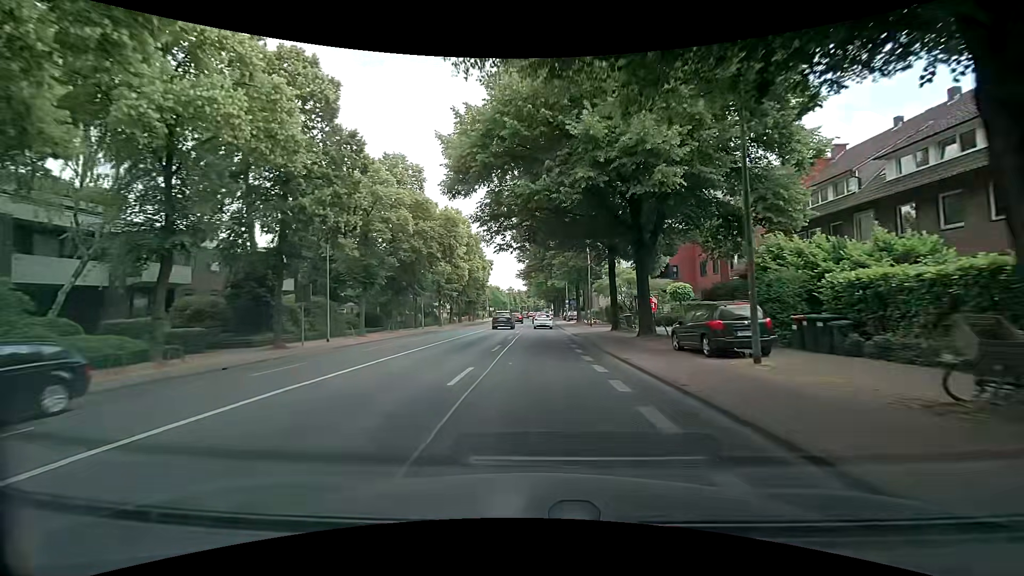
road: secondary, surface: asphalt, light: Day
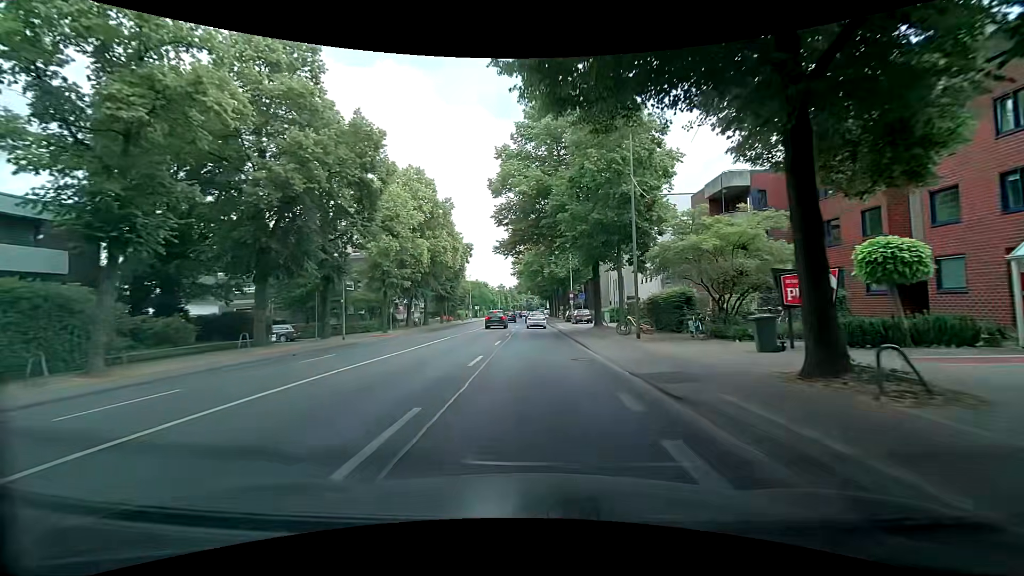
(+0.7, +22.9) m; +2°
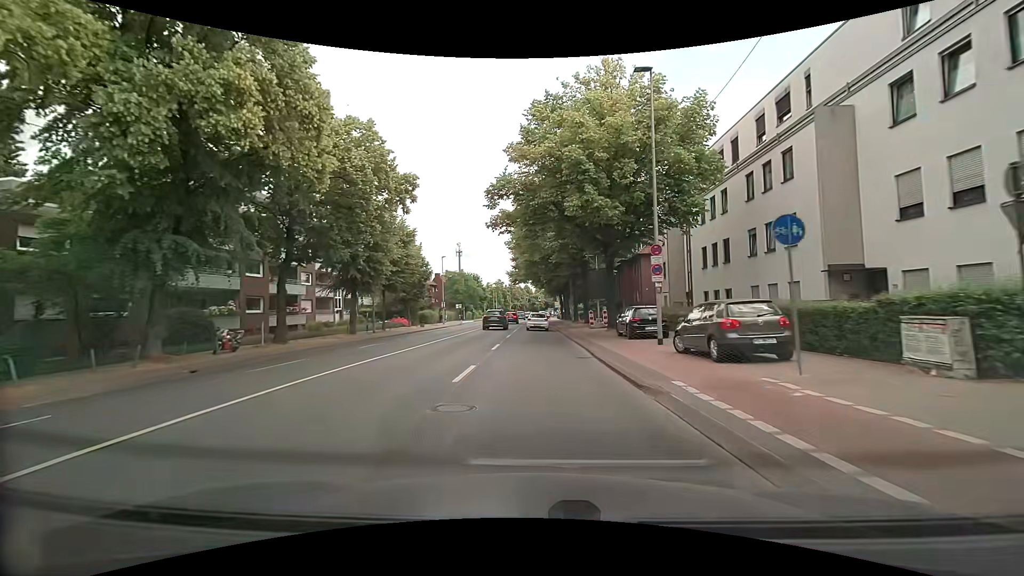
(-0.1, +38.2) m; 0°
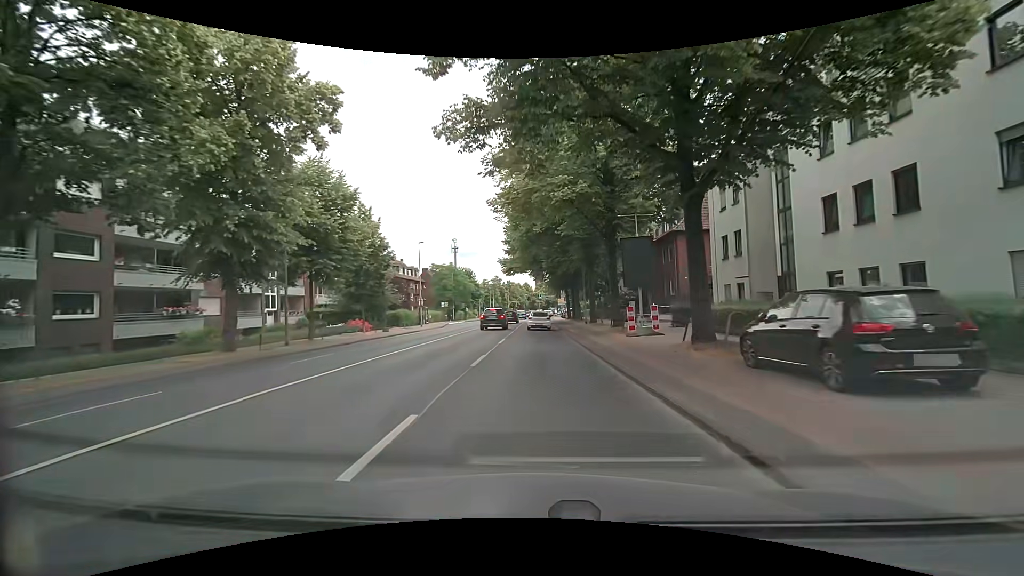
(0.0, +15.2) m; 0°
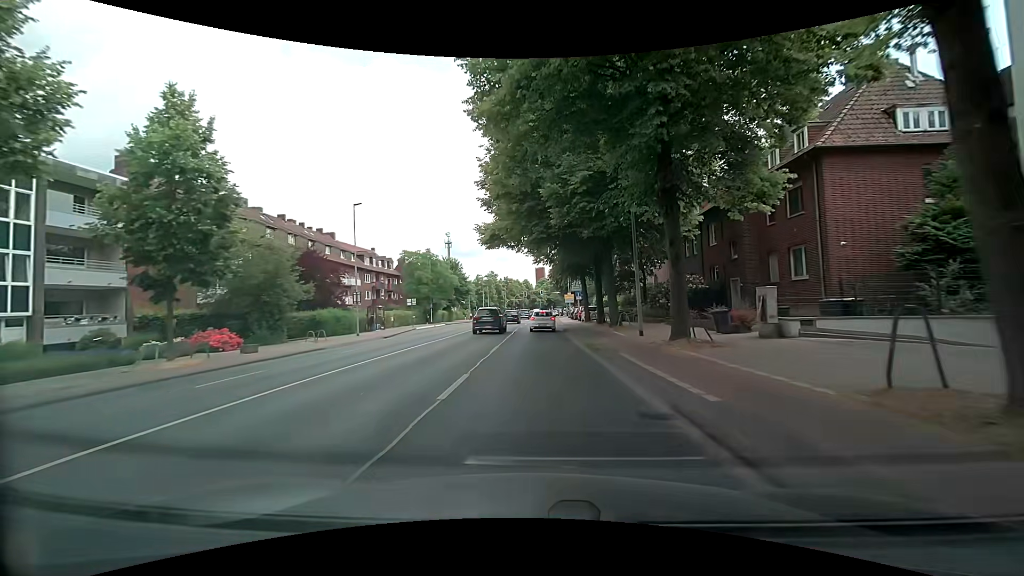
(-0.1, +22.1) m; 0°
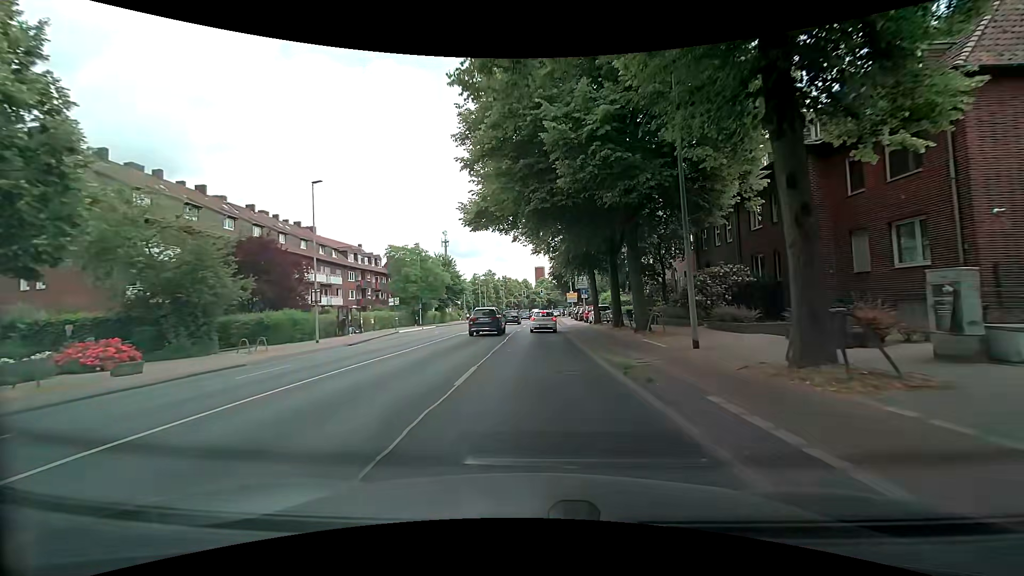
(0.0, +7.2) m; -1°
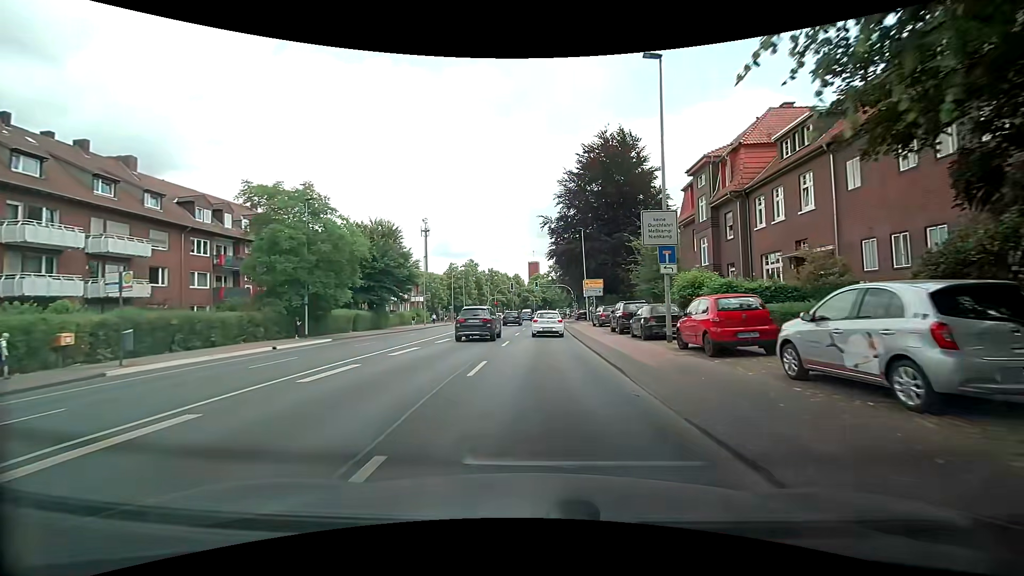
(+0.6, +33.7) m; +1°
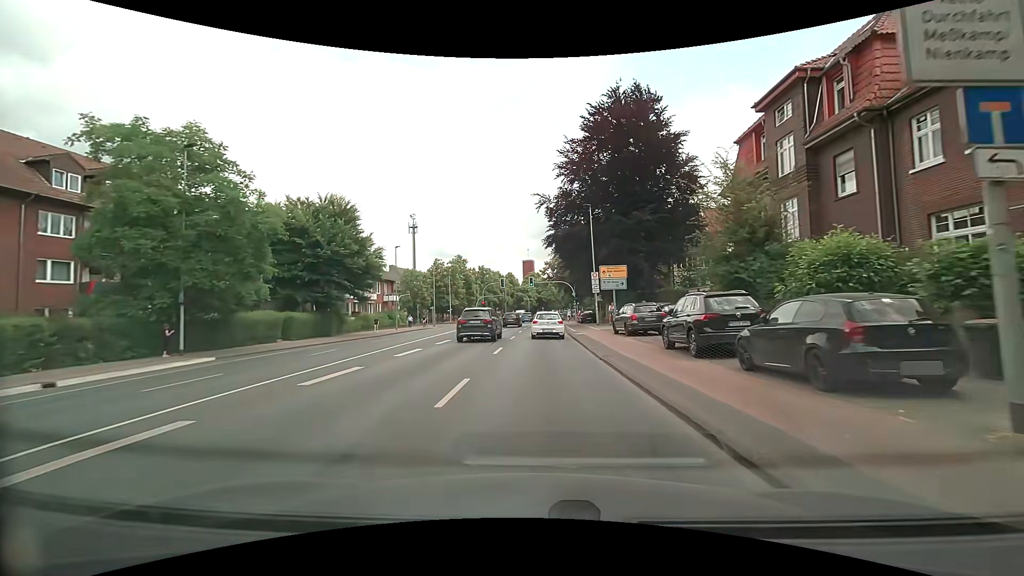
(+0.2, +12.6) m; +1°
(0, +10) (0, +20) (0, +30) (0, +40) (0, +50) (+1, +60) (+1, +70) (+1, +80) (+2, +90) (+2, +100) m
